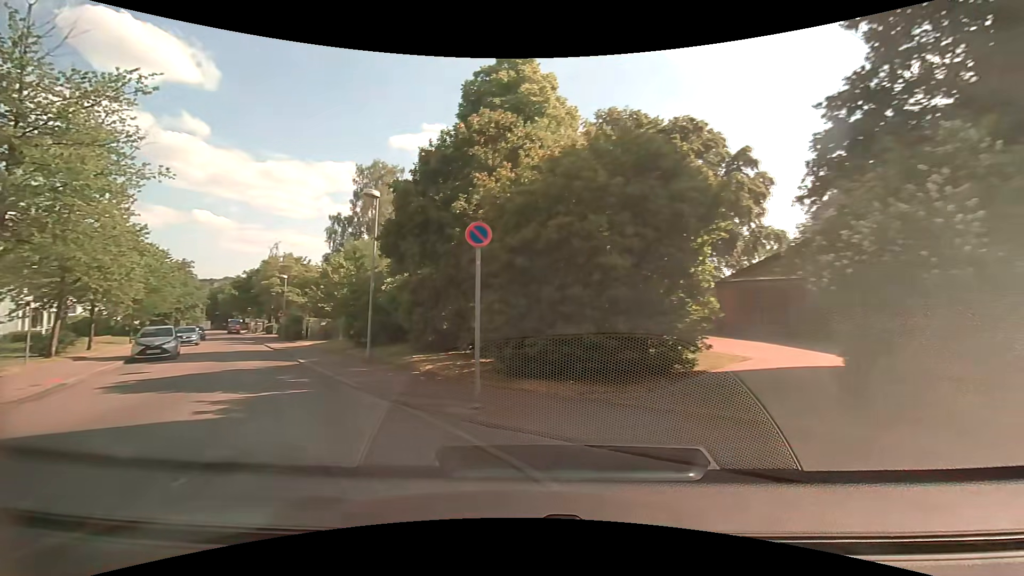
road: residential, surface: asphalt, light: Day
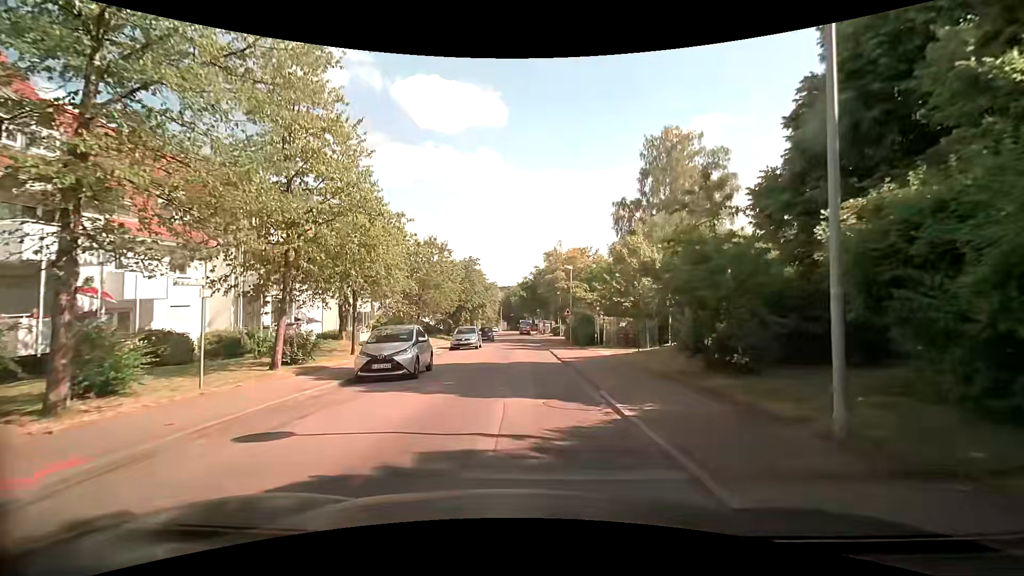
(-4.9, +11.6) m; -32°
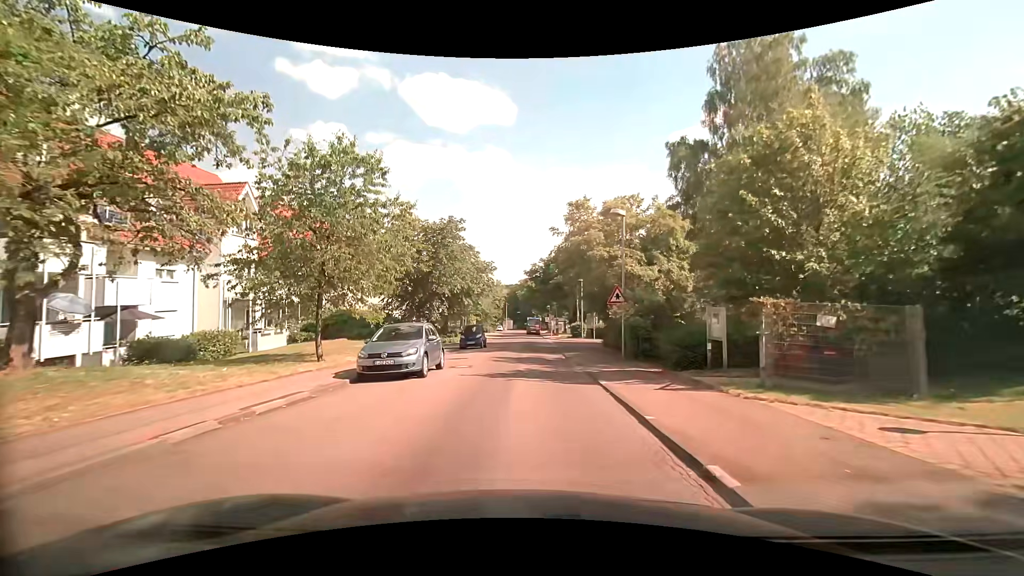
(-0.2, +18.4) m; -3°
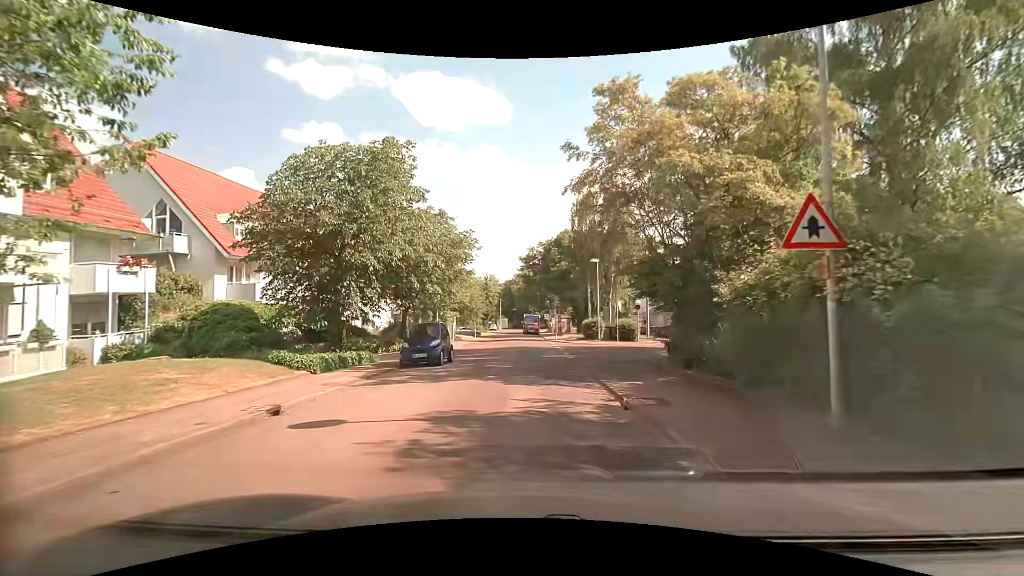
(+0.6, +14.0) m; +3°
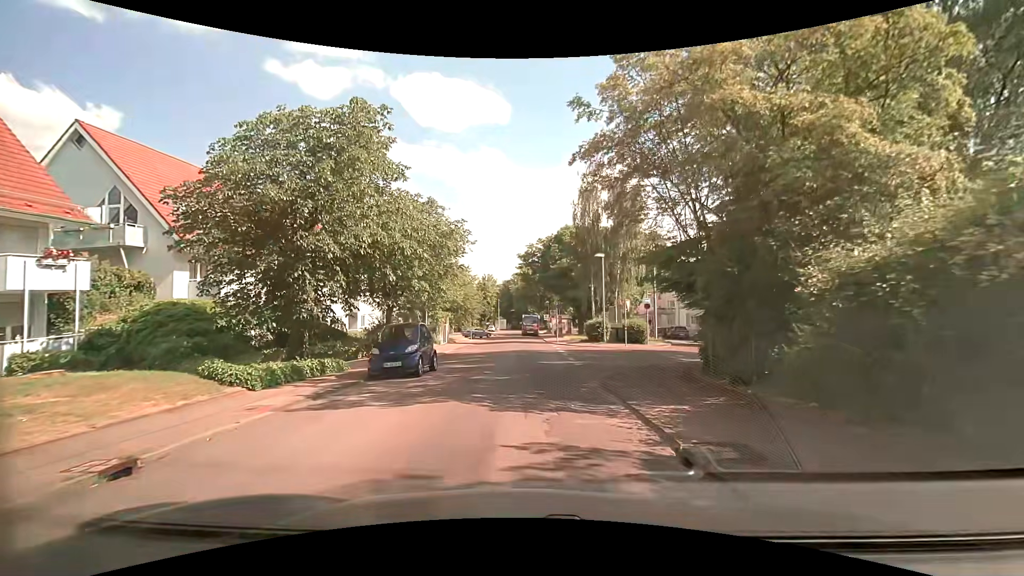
(0.0, +3.3) m; 0°
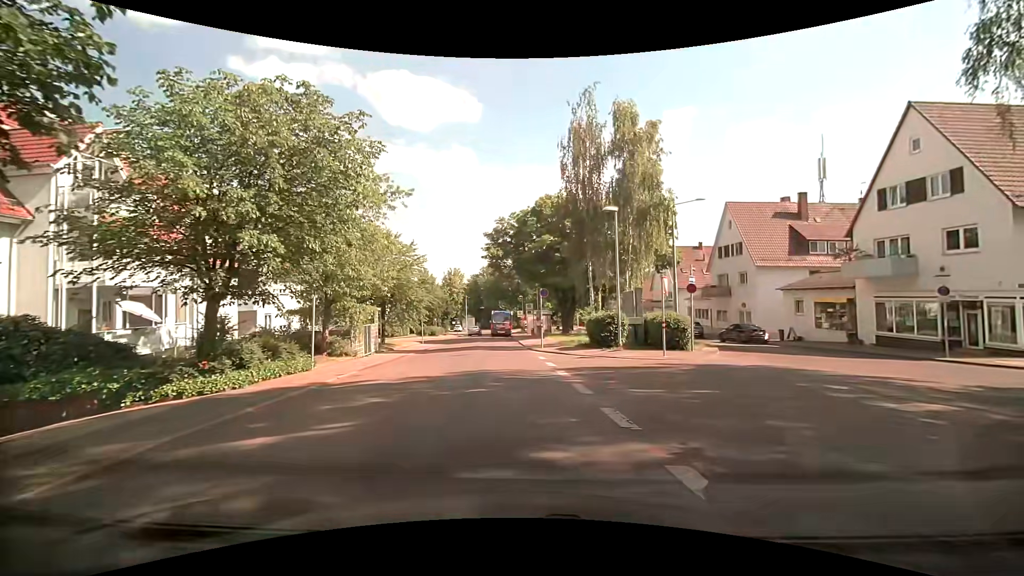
(0.0, +13.3) m; +3°
